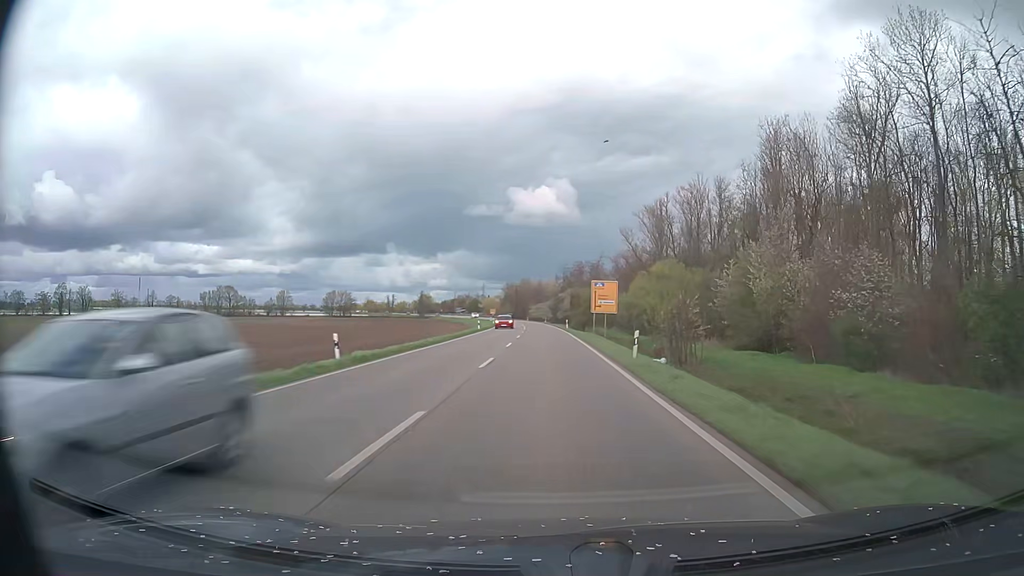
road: primary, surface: asphalt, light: Day
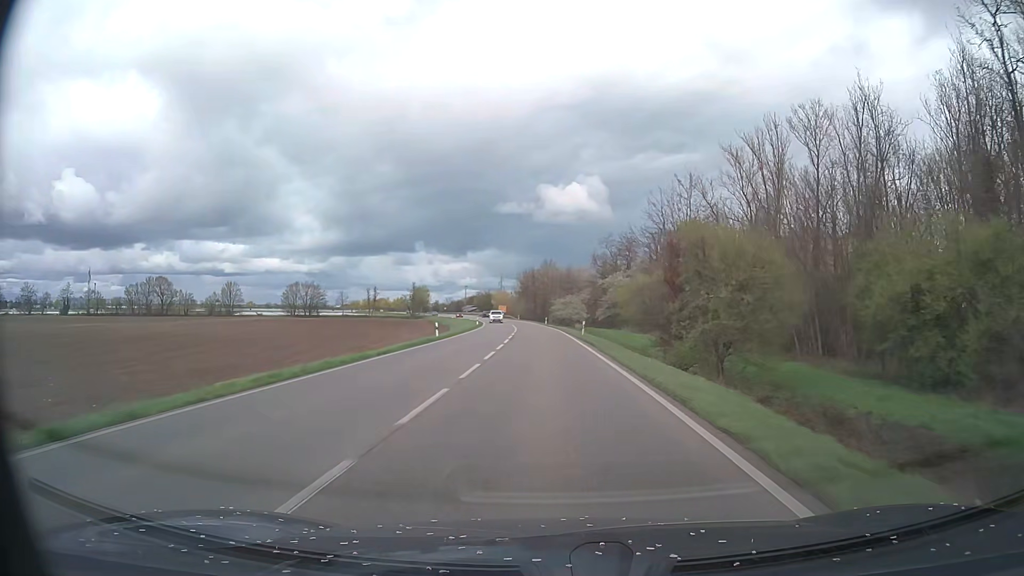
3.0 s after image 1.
(-1.2, +75.0) m; -2°
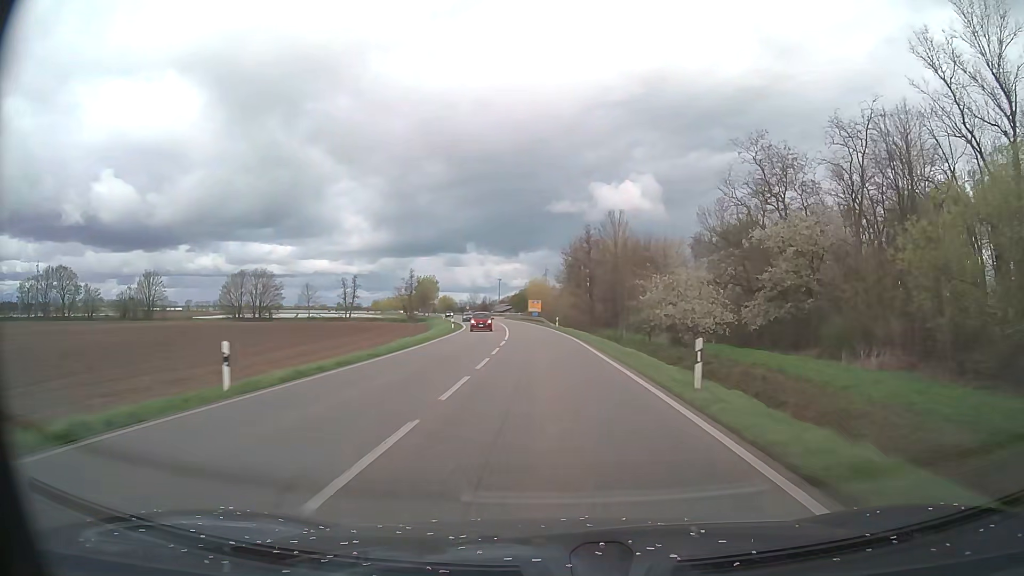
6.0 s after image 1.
(-2.6, +74.9) m; -4°
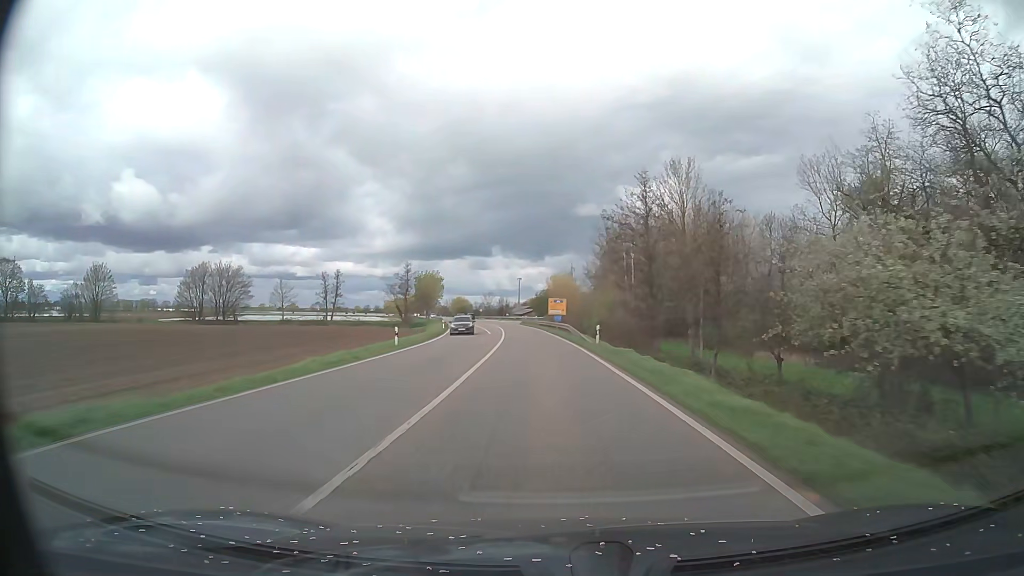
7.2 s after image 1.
(-0.6, +30.0) m; -2°
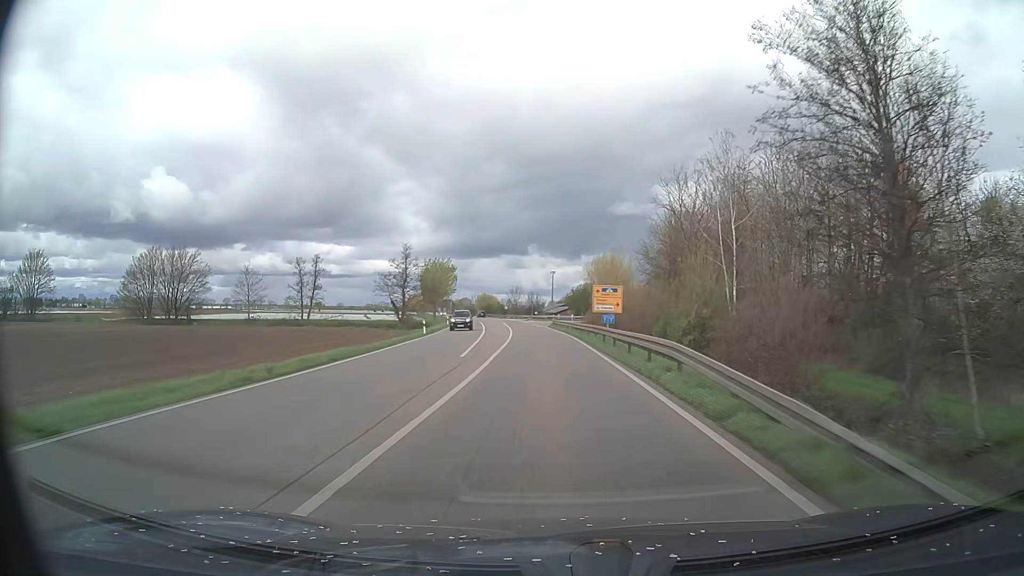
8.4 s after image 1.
(-0.7, +30.0) m; -3°
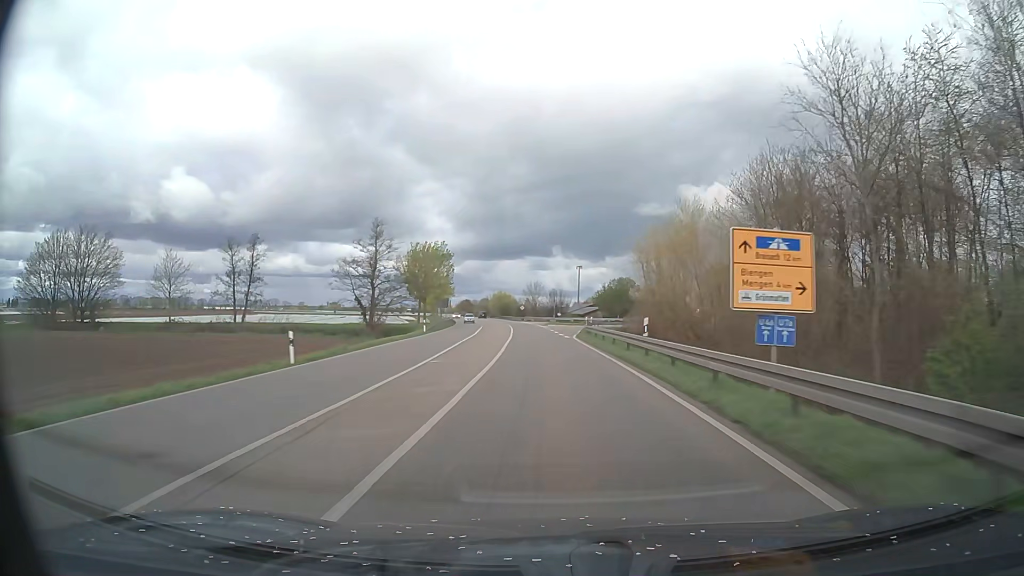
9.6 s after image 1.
(-0.7, +29.9) m; -2°
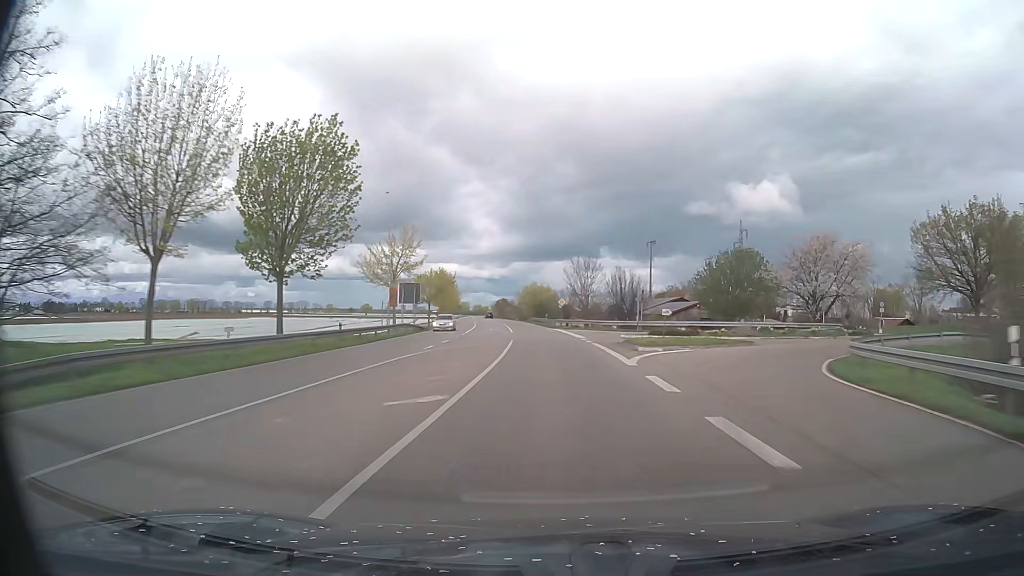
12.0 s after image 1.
(-1.9, +59.9) m; -4°
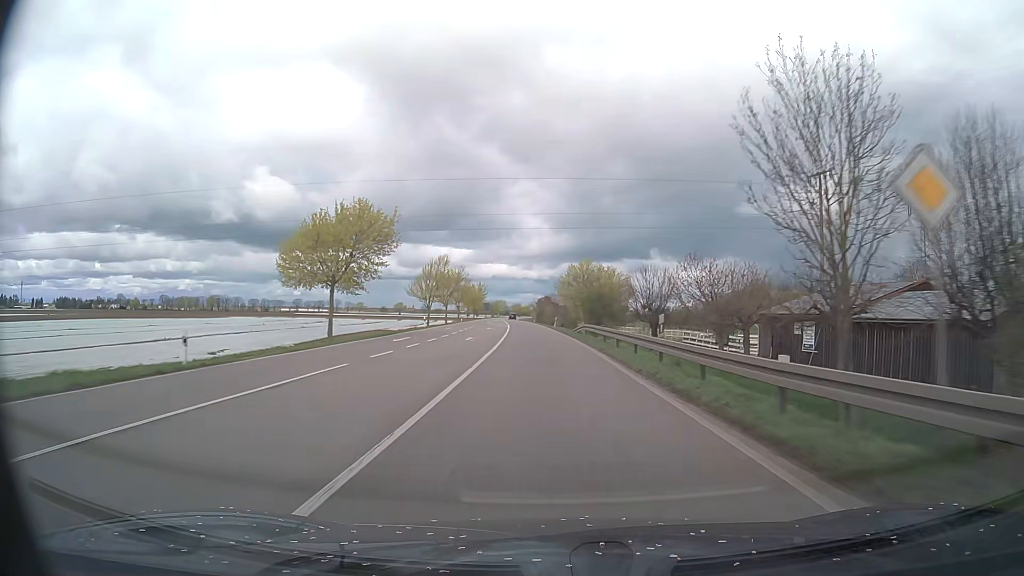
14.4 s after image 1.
(-2.0, +59.9) m; -4°
(0, +10) (0, +20) (-1, +30) (-1, +40) (-1, +50) (-2, +60) (-3, +70) (-4, +80) (-4, +90) (-5, +100) m
